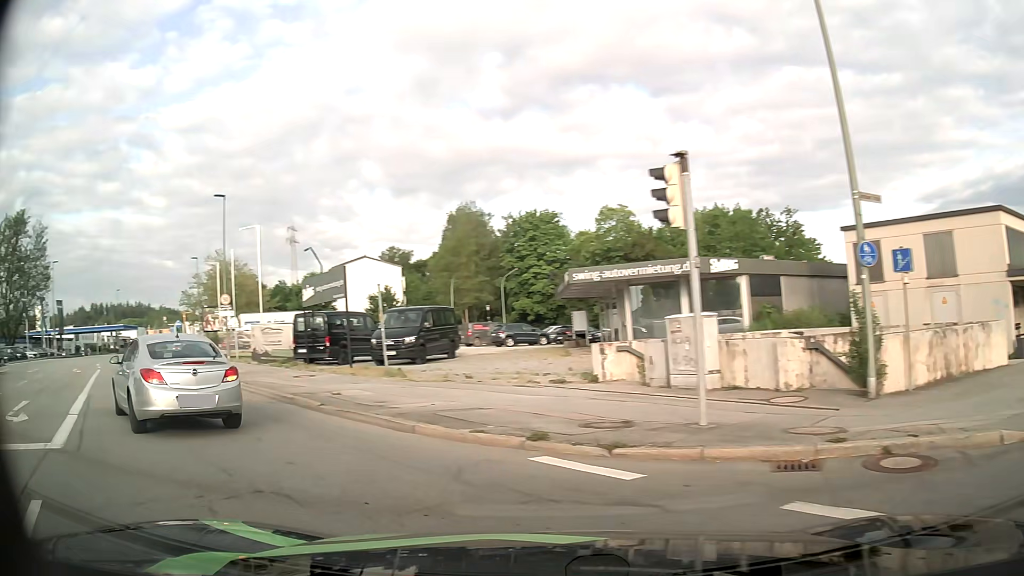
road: tertiary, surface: asphalt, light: Day
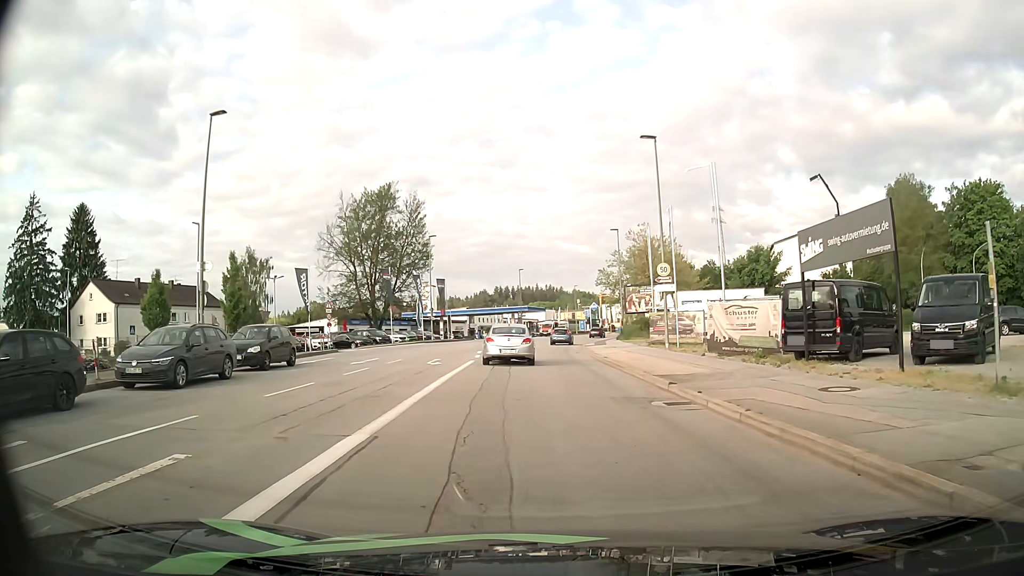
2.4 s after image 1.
(-4.5, +9.2) m; -36°
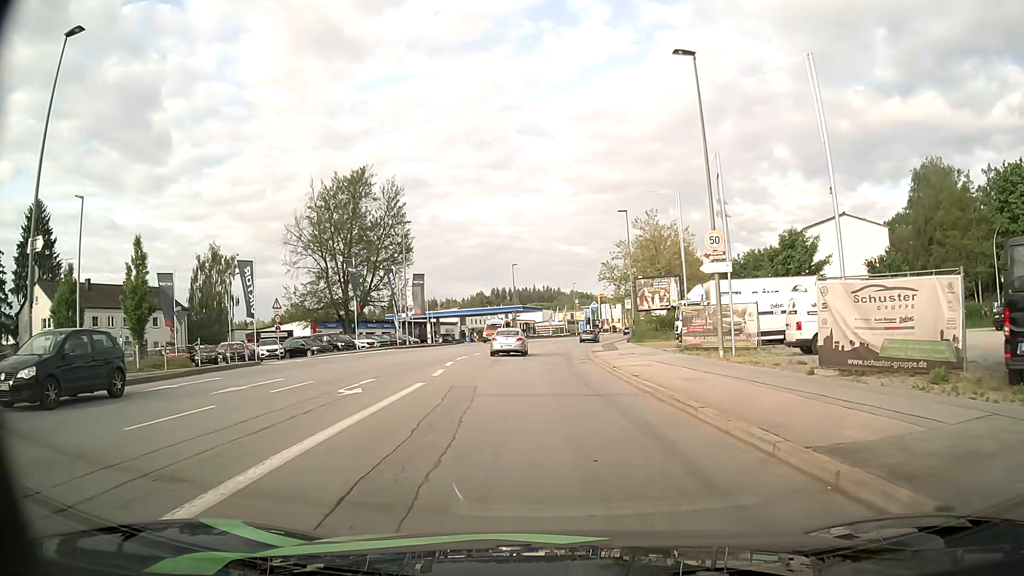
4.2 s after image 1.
(+0.1, +10.7) m; 0°
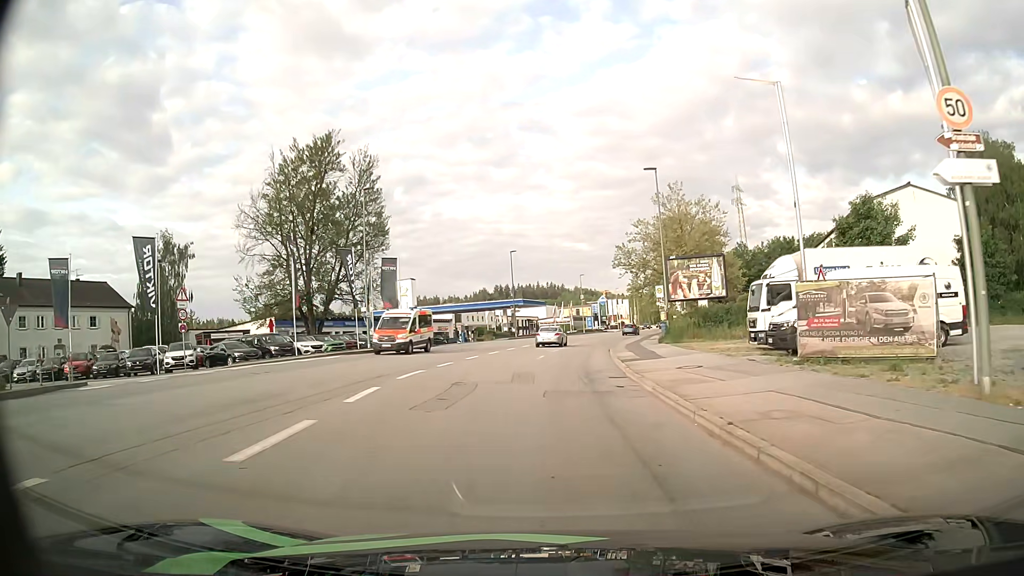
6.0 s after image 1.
(0.0, +13.5) m; 0°
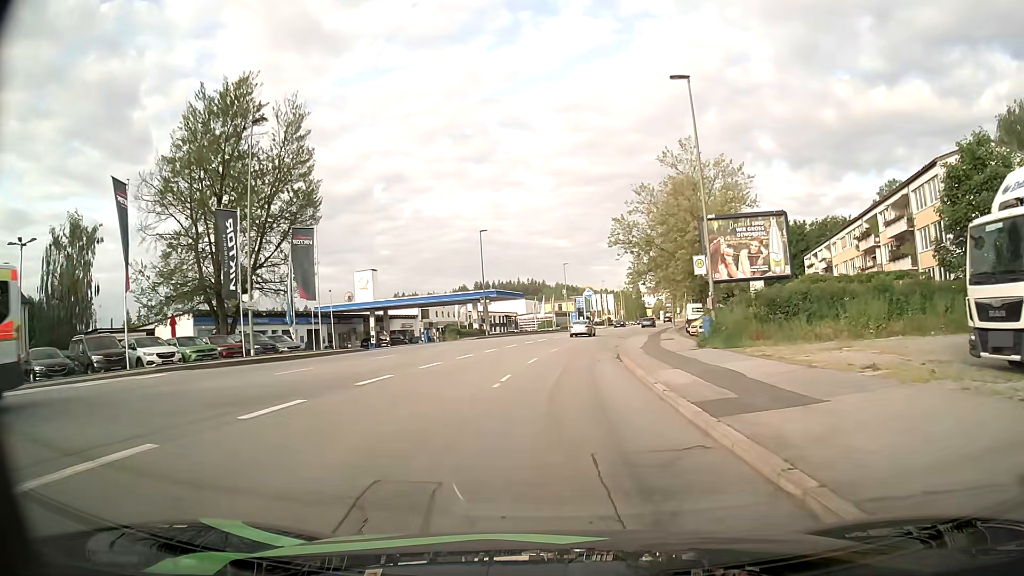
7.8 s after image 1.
(+0.2, +15.0) m; +2°
